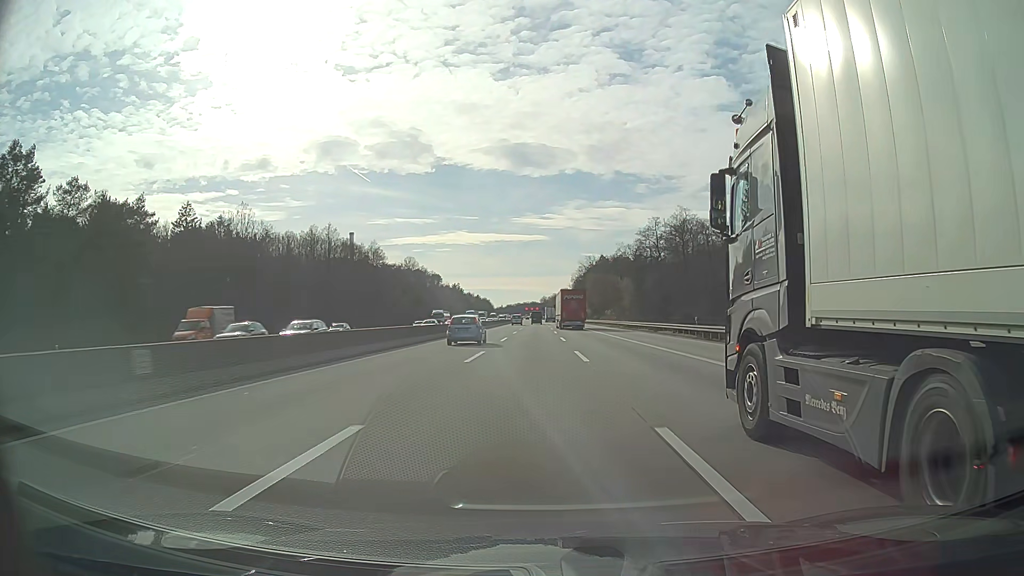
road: motorway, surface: asphalt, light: Day
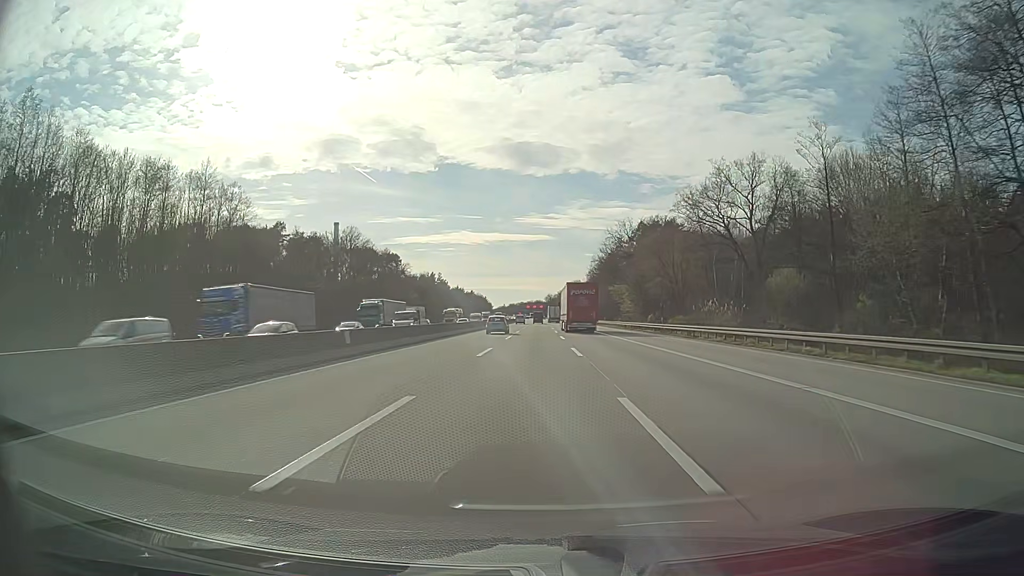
(-0.4, +87.0) m; -1°
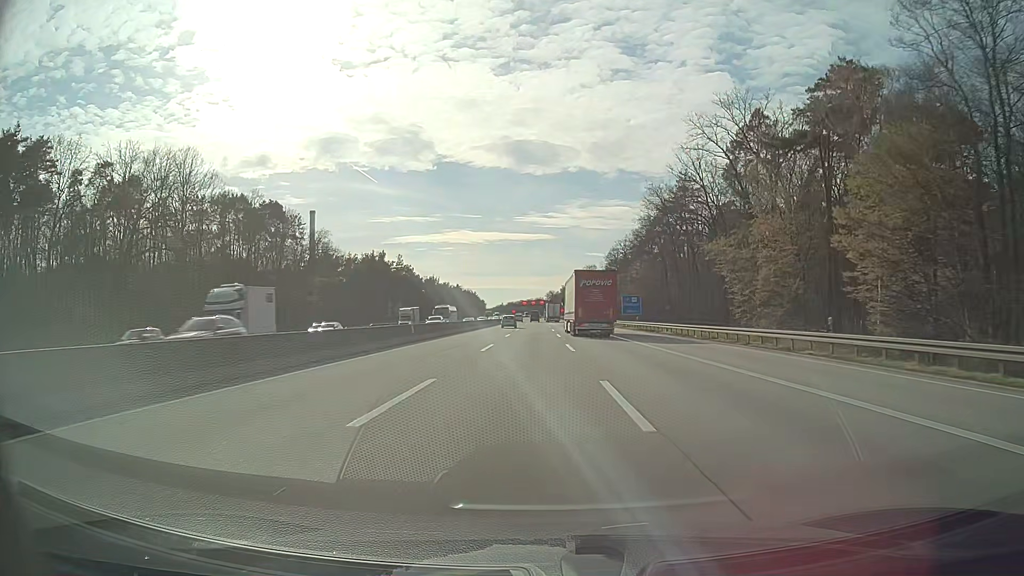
(0.0, +87.1) m; 0°
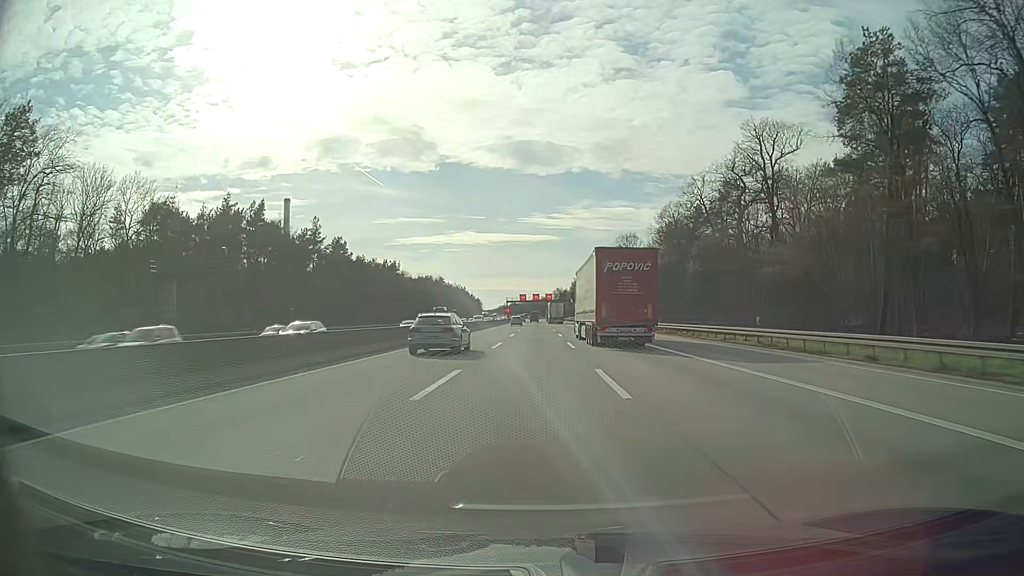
(-0.5, +87.2) m; 0°
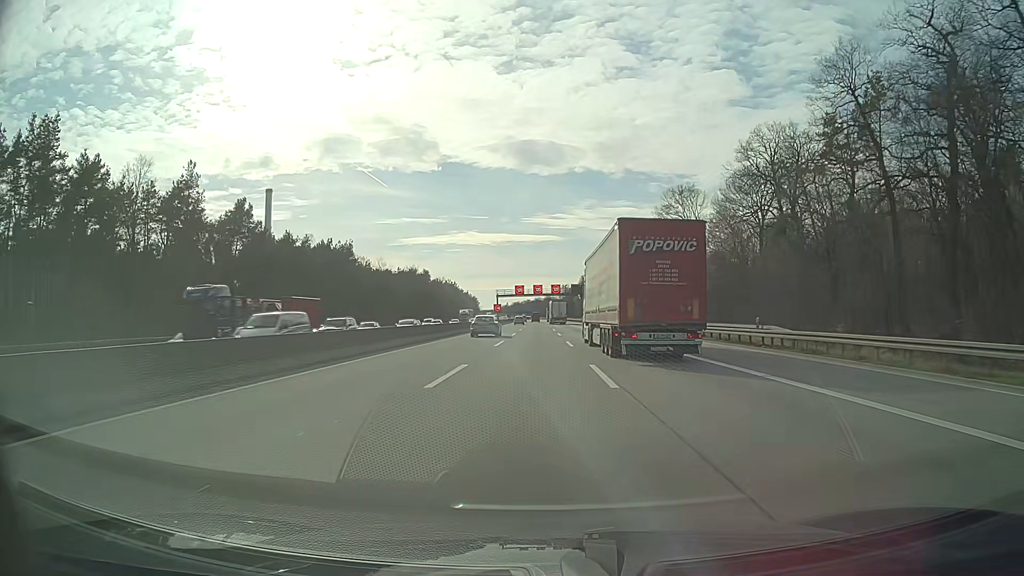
(-0.1, +52.3) m; 0°
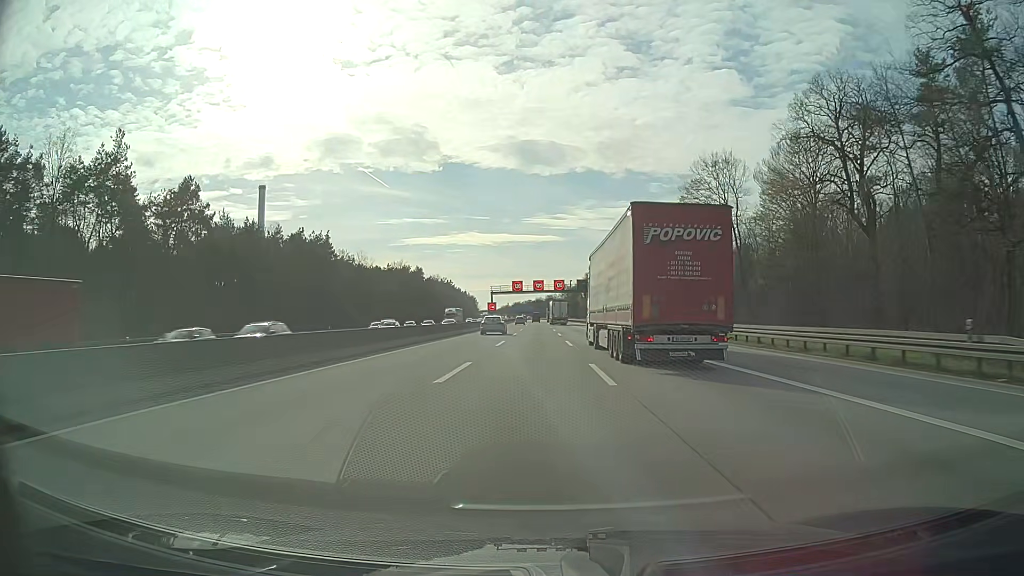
(0.0, +17.4) m; 0°
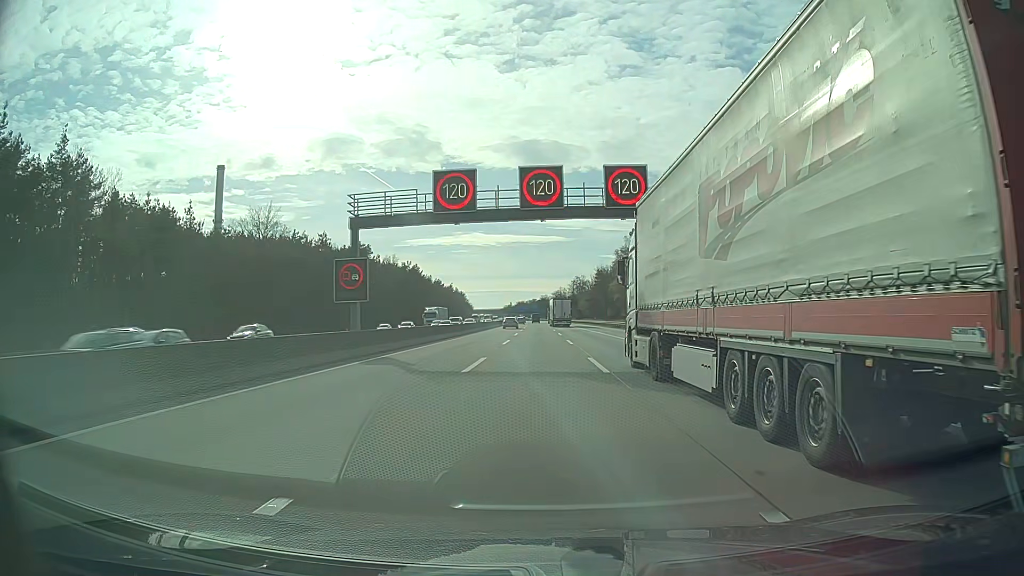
(-0.3, +87.0) m; 0°
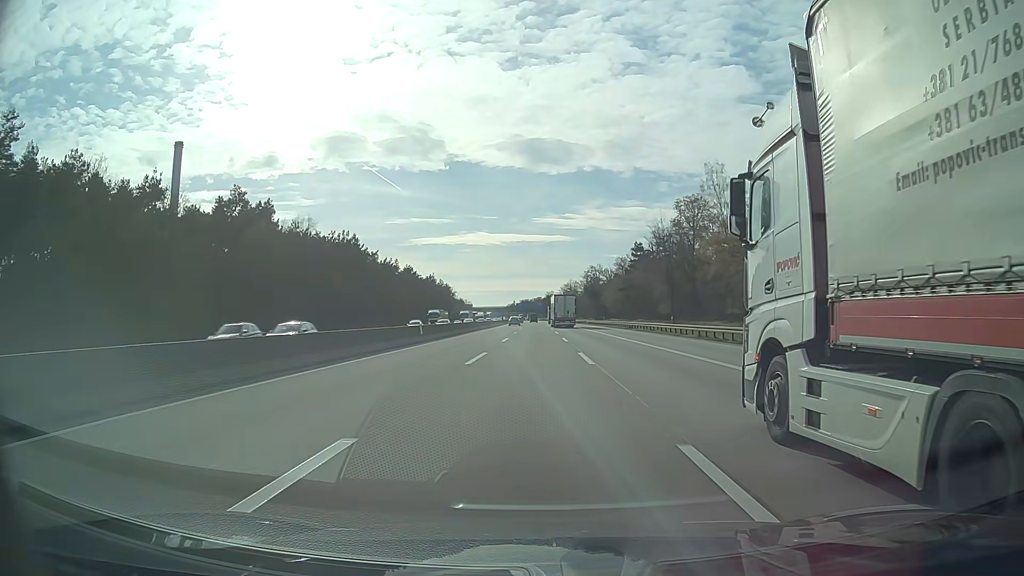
(-0.2, +69.7) m; 0°
(0, +10) (0, +20) (0, +30) (0, +40) (0, +50) (0, +60) (0, +70) (-1, +80) (-1, +90) (-1, +100) m
